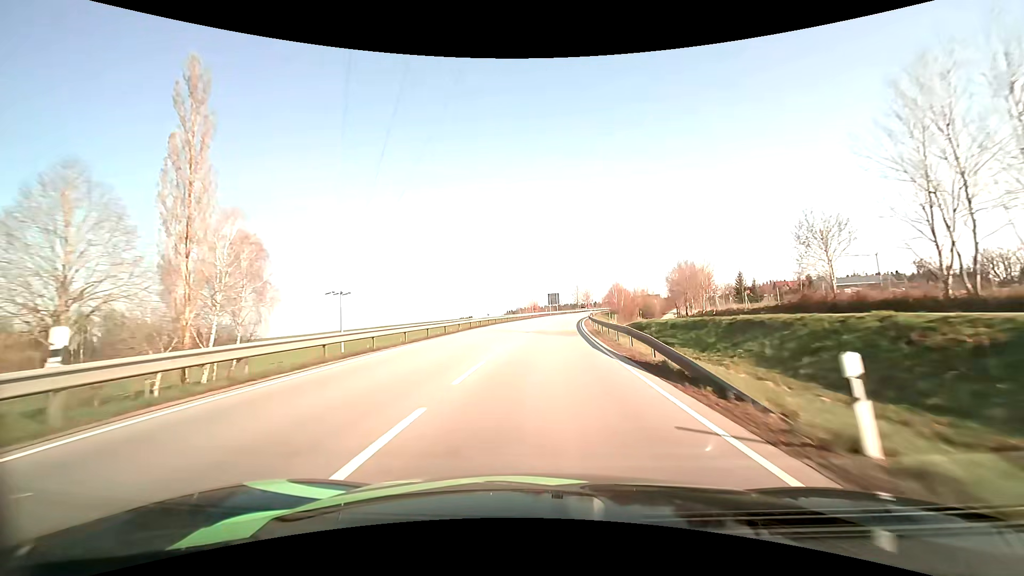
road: primary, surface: asphalt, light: Day
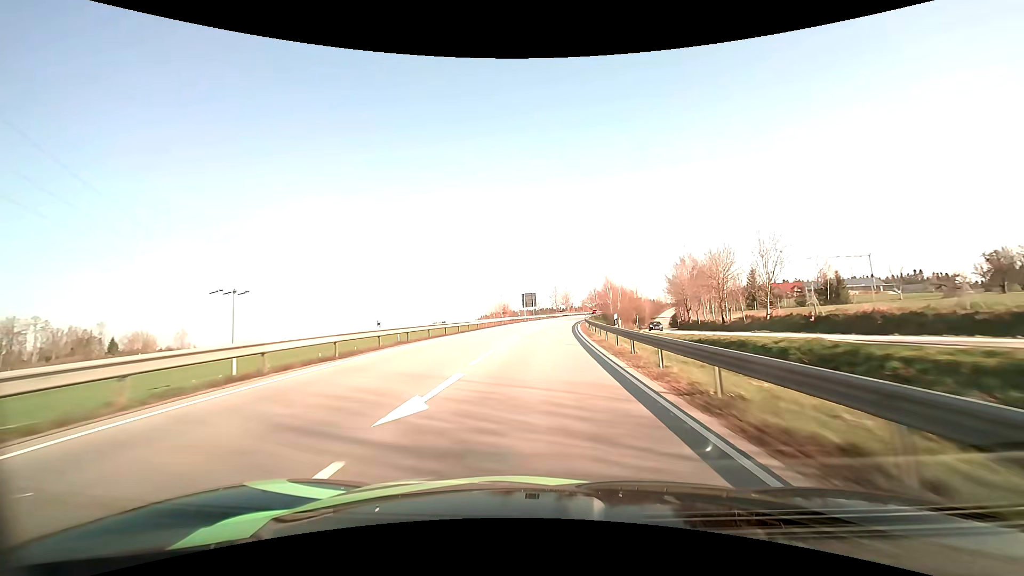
(+0.6, +26.5) m; +3°
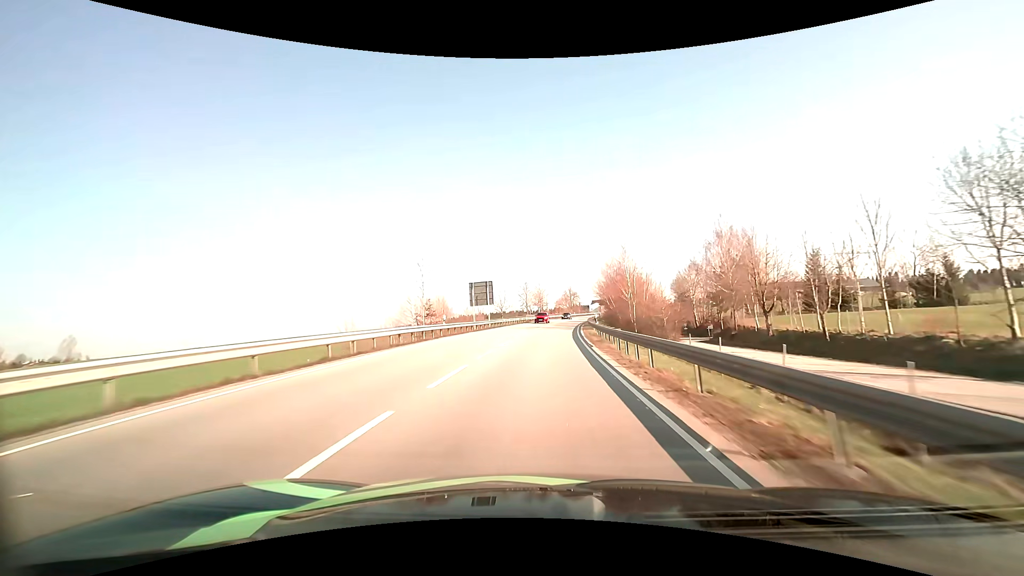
(+1.3, +39.9) m; +3°
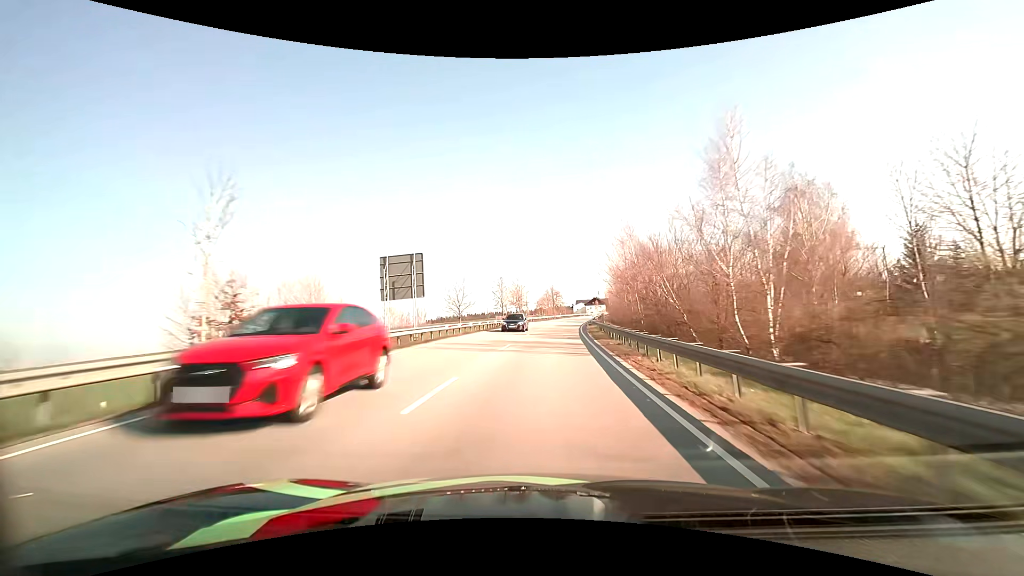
(+0.5, +26.9) m; +2°
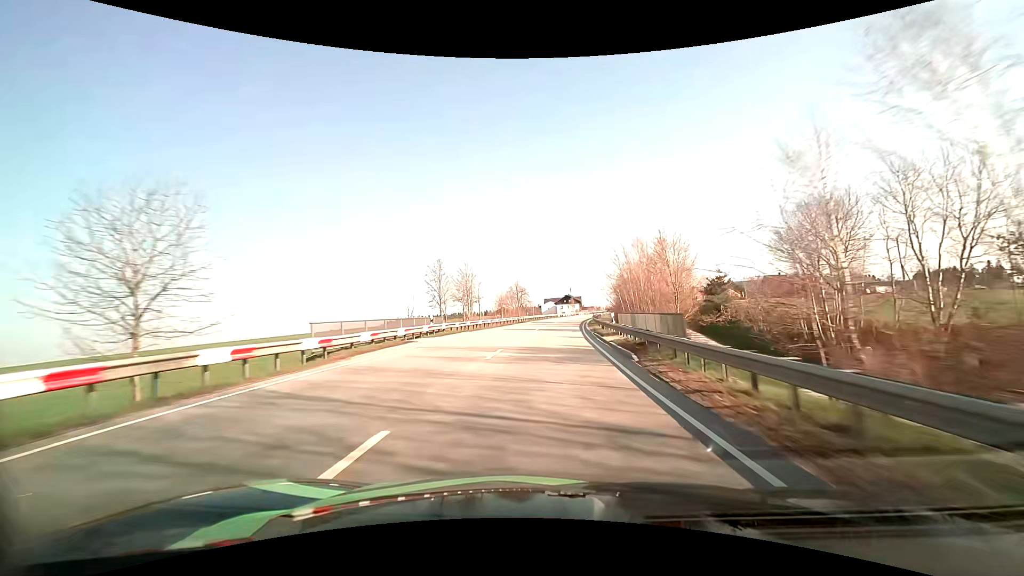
(+1.4, +41.0) m; +4°
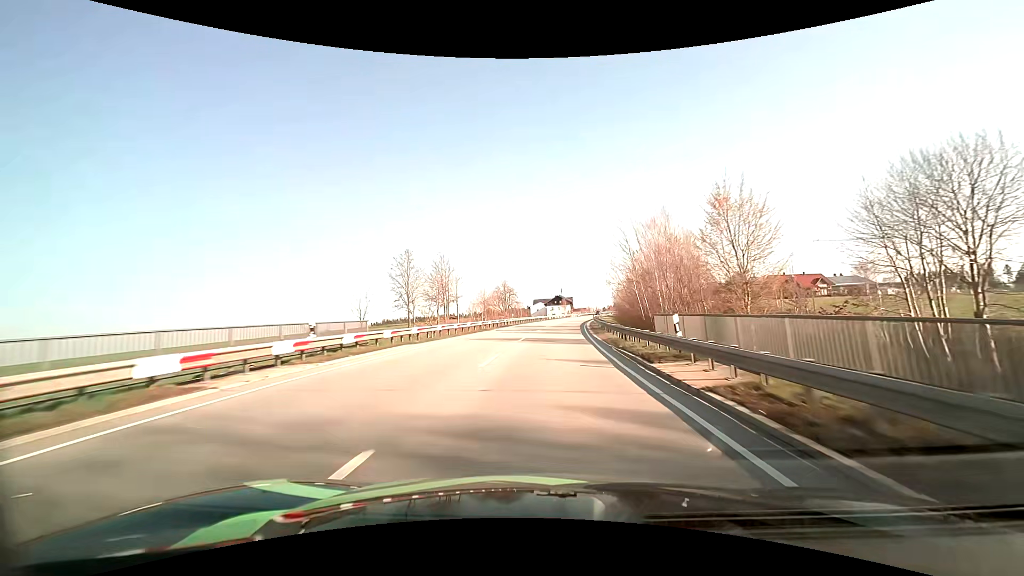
(+0.1, +13.7) m; +1°
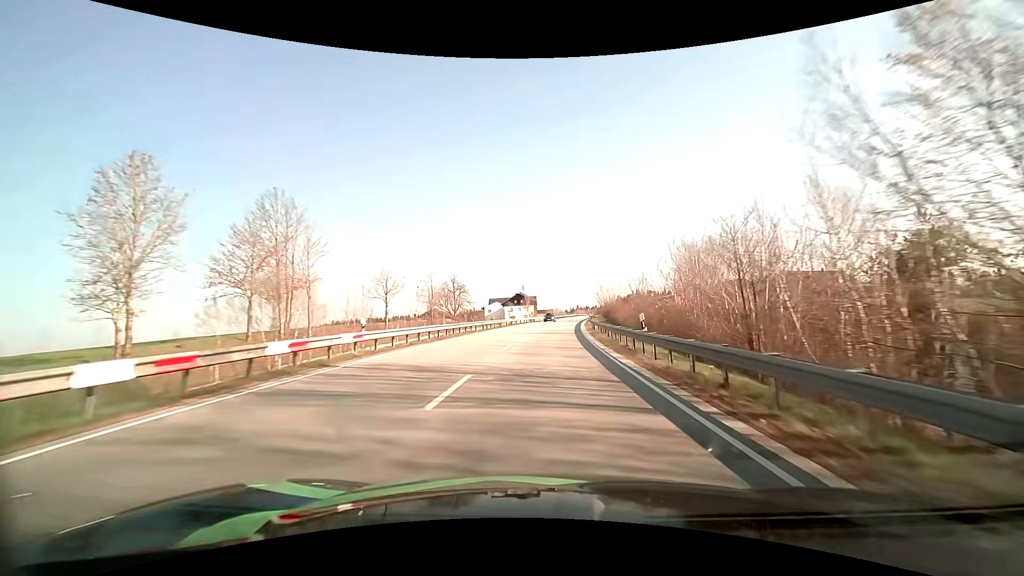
(+1.6, +41.0) m; +4°
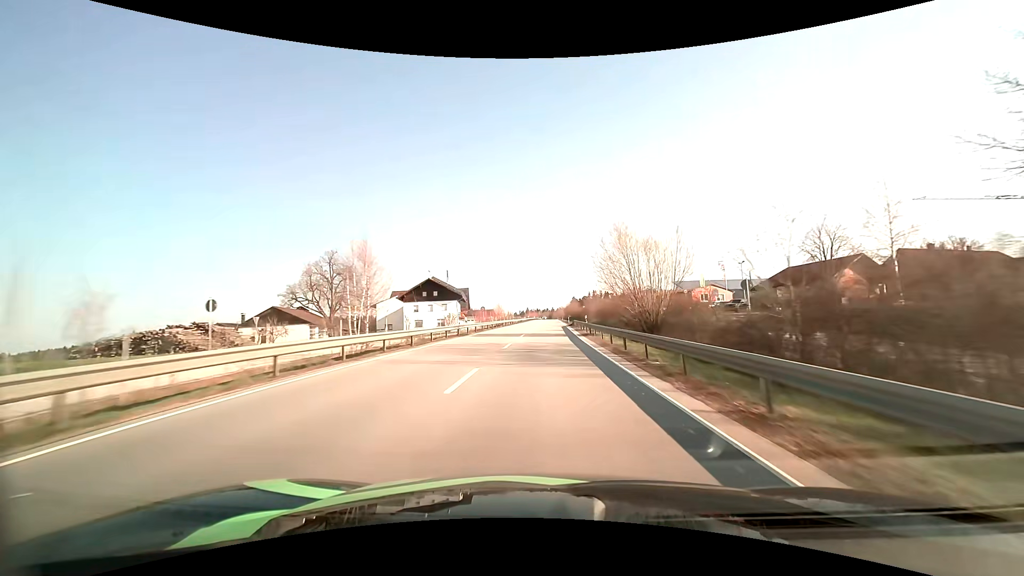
(+3.8, +69.3) m; +6°
